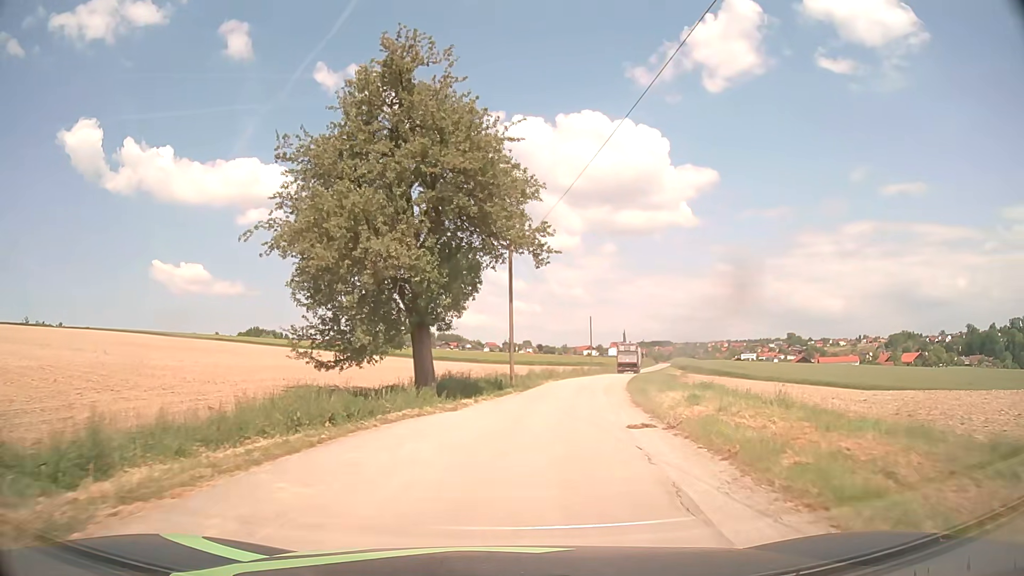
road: unclassified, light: Day
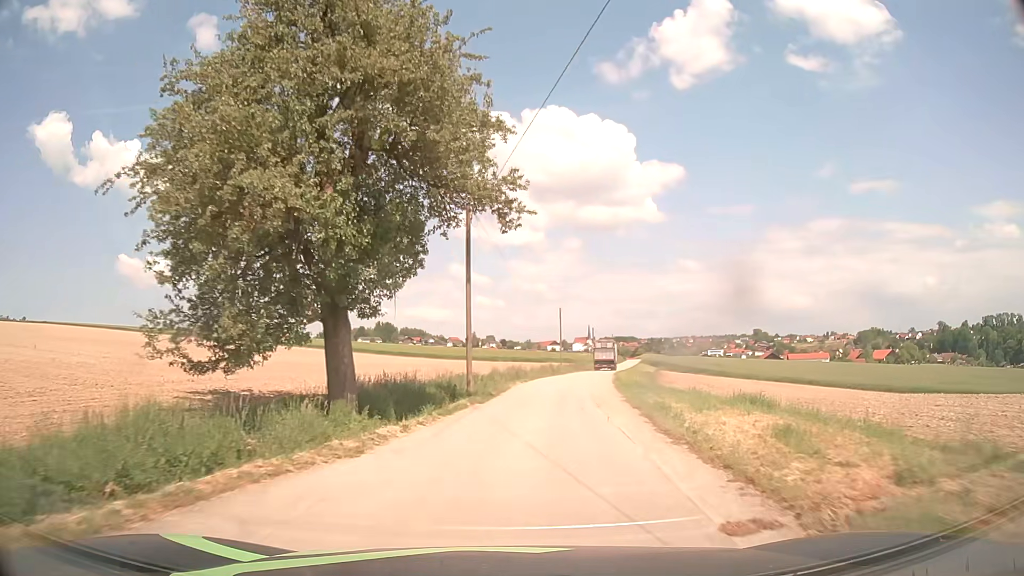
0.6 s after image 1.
(+0.2, +7.0) m; +3°
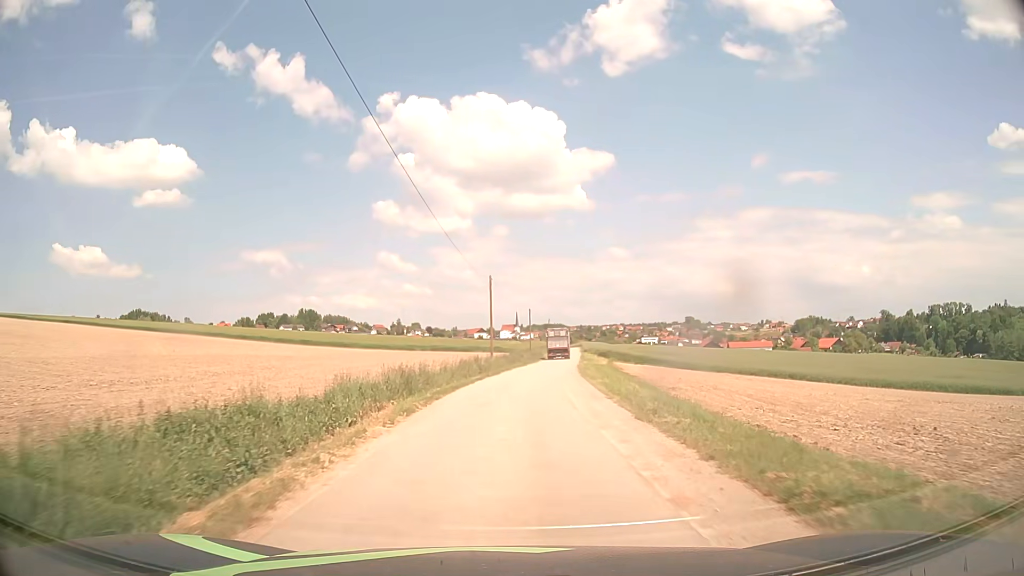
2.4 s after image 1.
(+1.4, +21.2) m; +7°
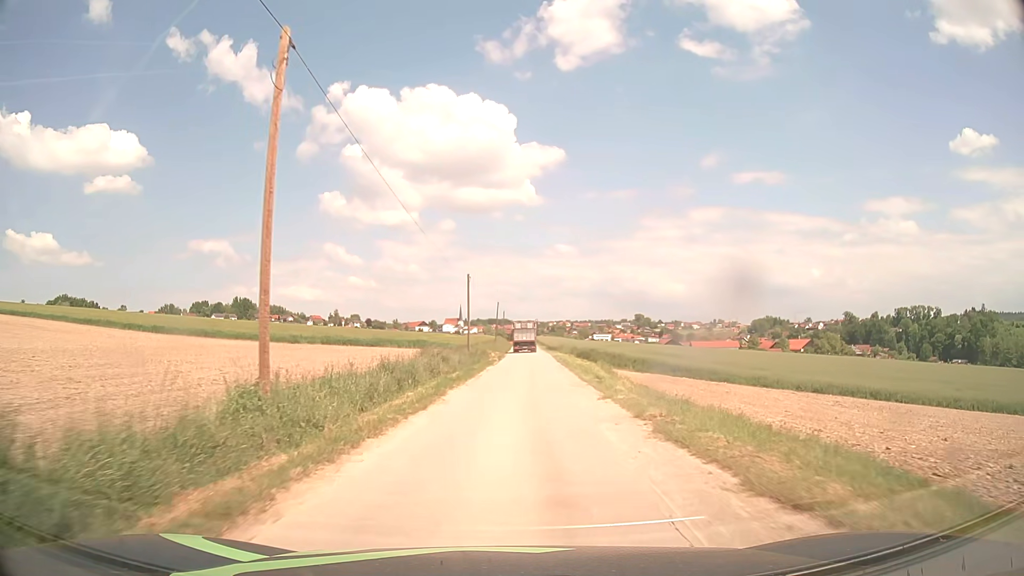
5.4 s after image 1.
(+1.4, +37.8) m; +4°
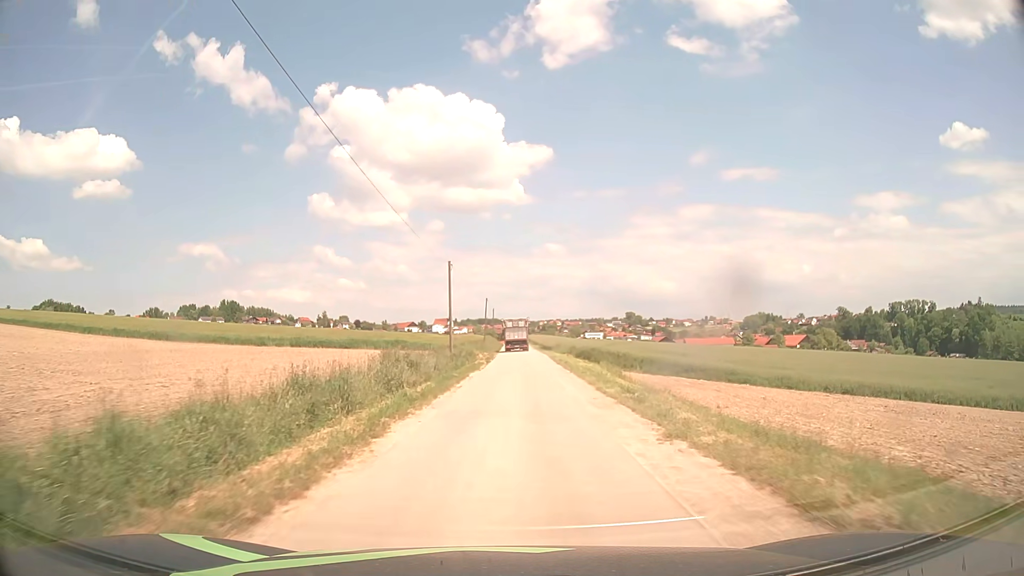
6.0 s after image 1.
(+0.1, +7.9) m; +1°
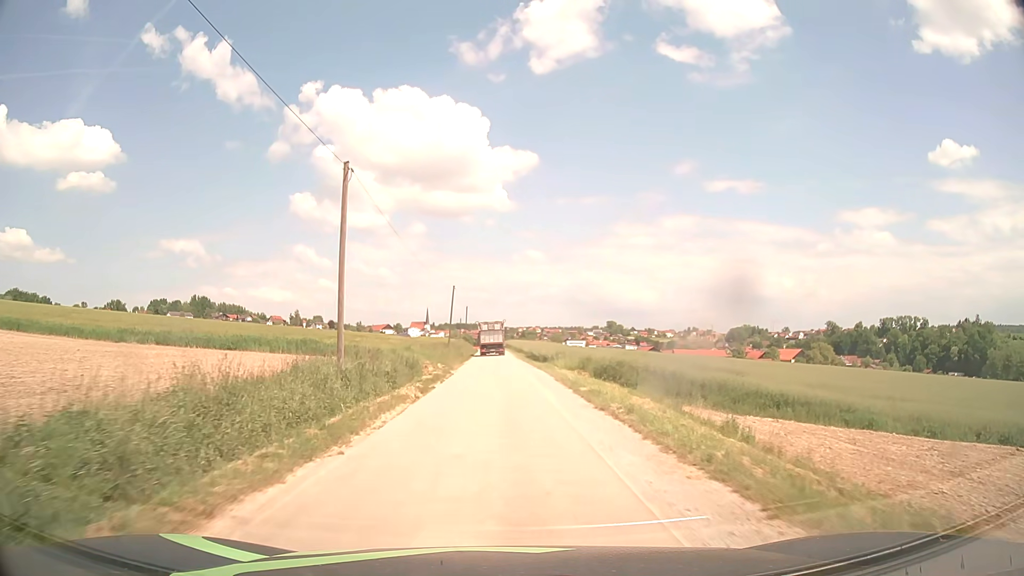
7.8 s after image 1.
(+0.4, +24.0) m; +2°
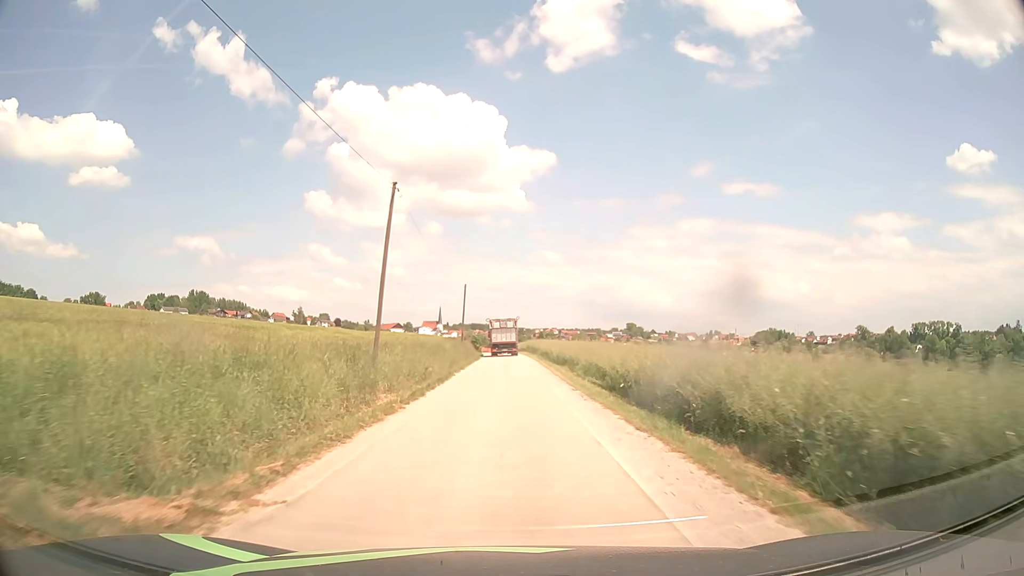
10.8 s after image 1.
(-0.4, +40.1) m; -1°
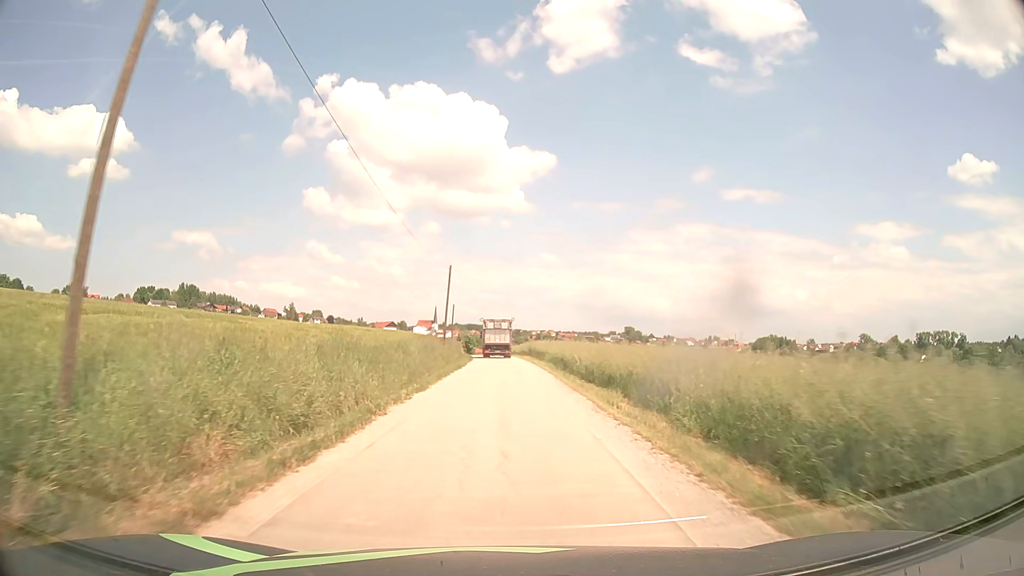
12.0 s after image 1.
(0.0, +16.0) m; 0°
(0, +10) (0, +20) (0, +30) (0, +40) (0, +50) (0, +60) (-1, +70) (-2, +80) (-2, +90) (-3, +100) m
